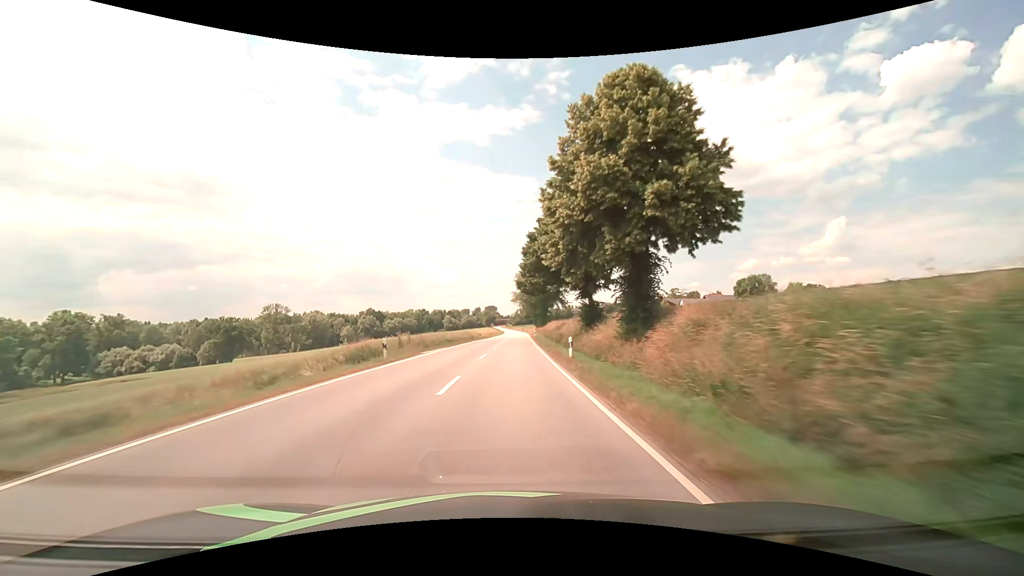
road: secondary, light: Day
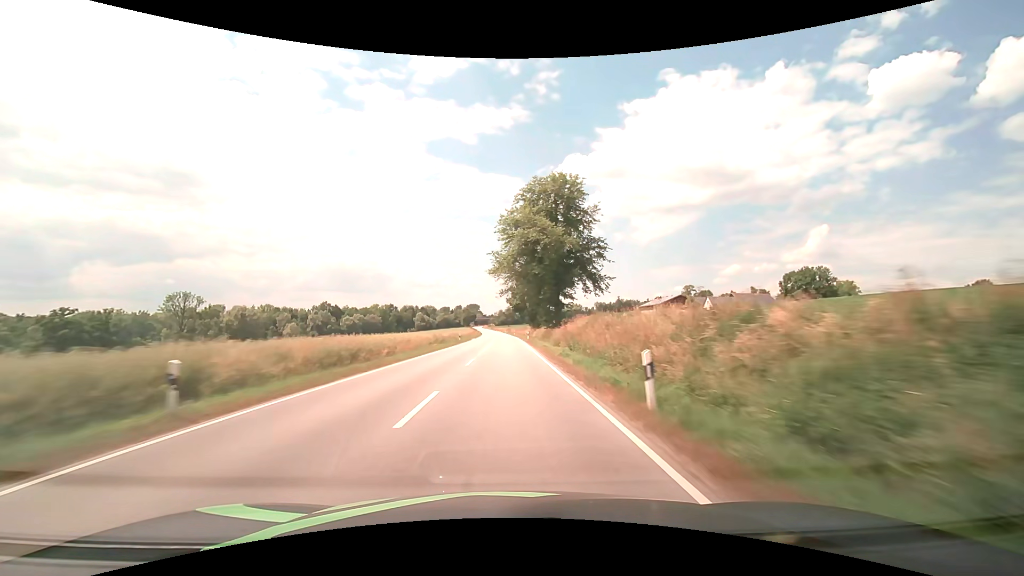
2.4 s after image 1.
(+1.4, +63.1) m; +2°
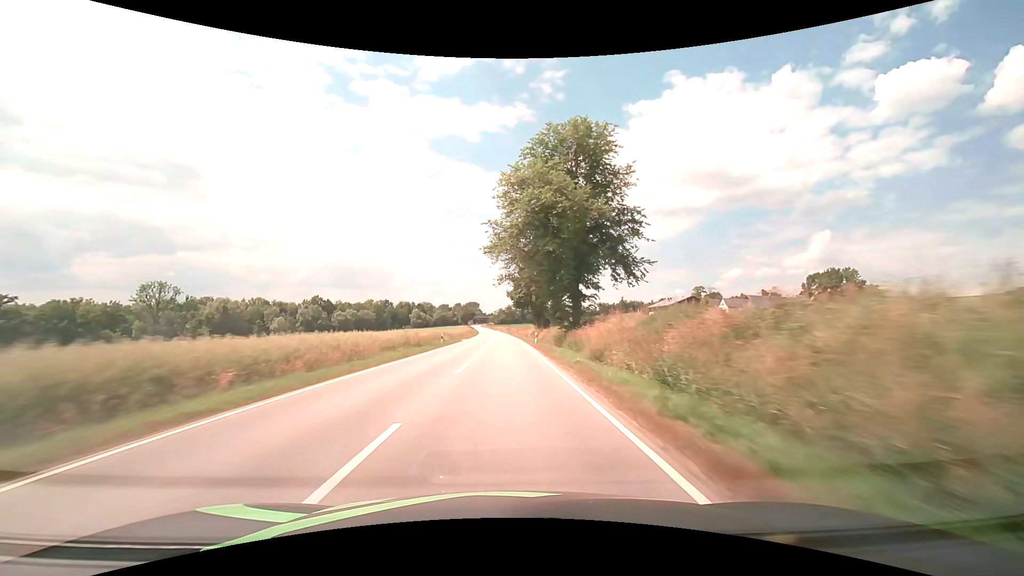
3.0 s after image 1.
(0.0, +15.8) m; 0°
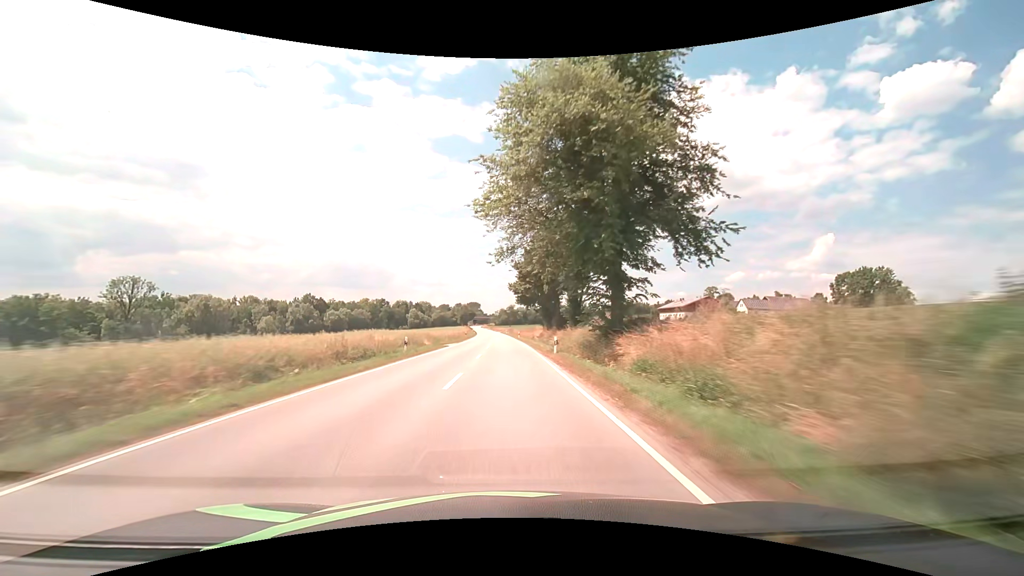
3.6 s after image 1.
(0.0, +15.8) m; 0°
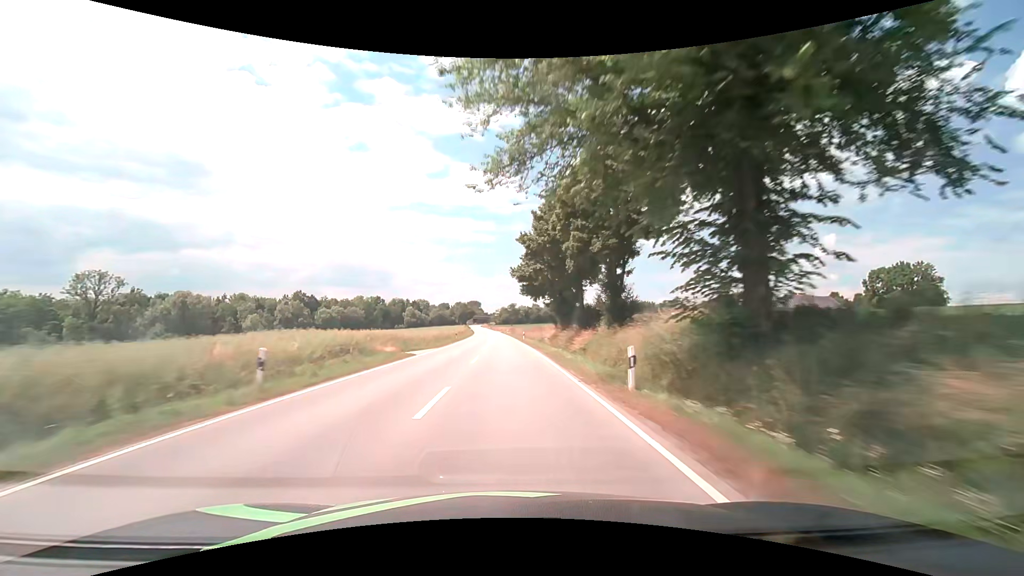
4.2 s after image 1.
(0.0, +15.8) m; 0°
